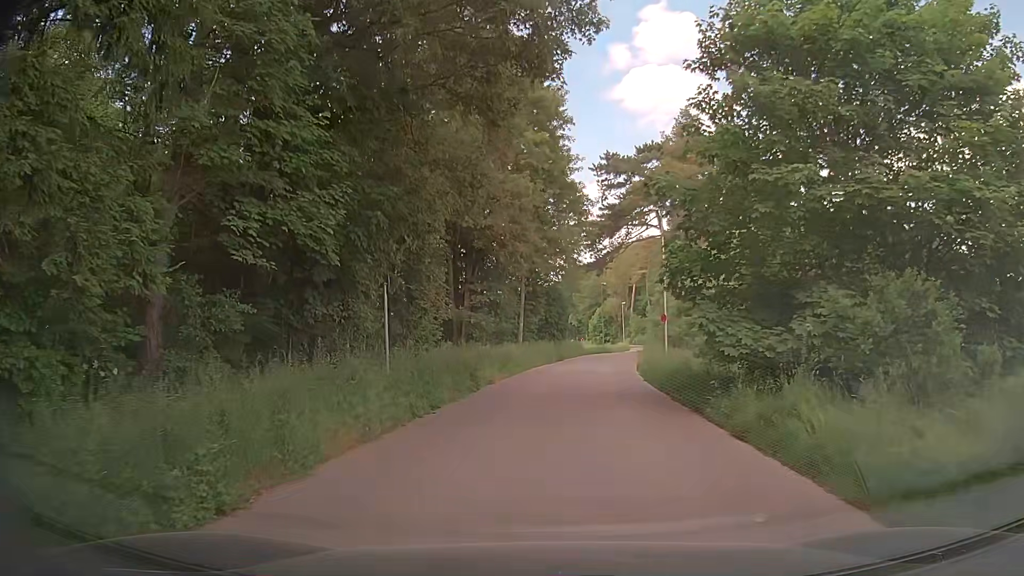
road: residential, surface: asphalt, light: Day
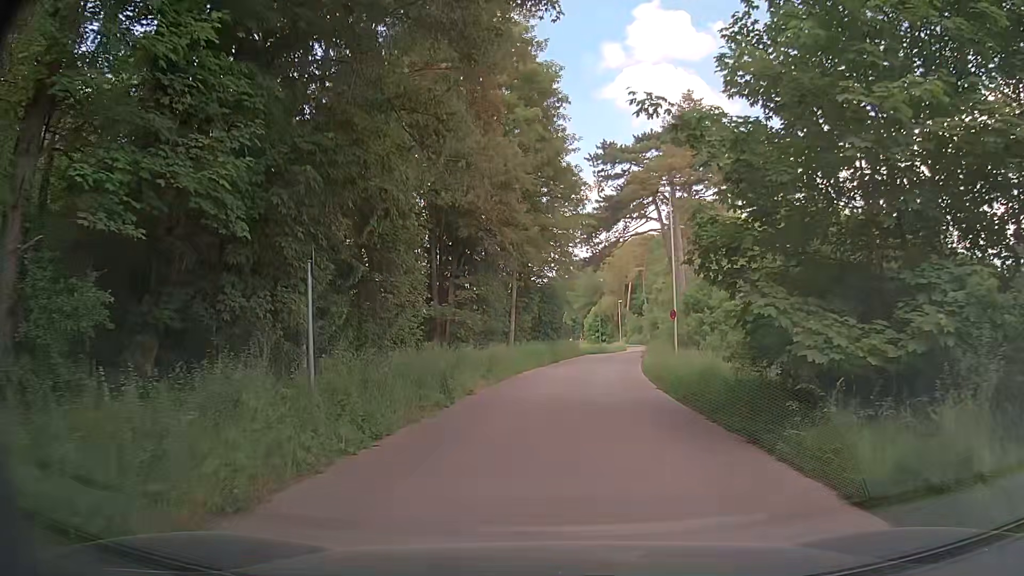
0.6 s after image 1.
(0.0, +4.0) m; +1°
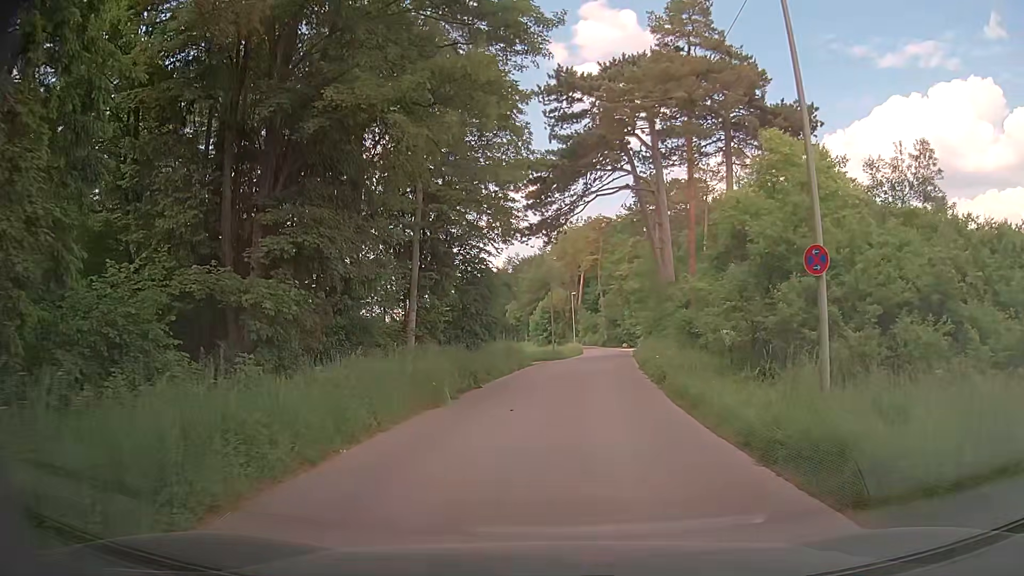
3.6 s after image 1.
(+0.4, +19.6) m; +3°
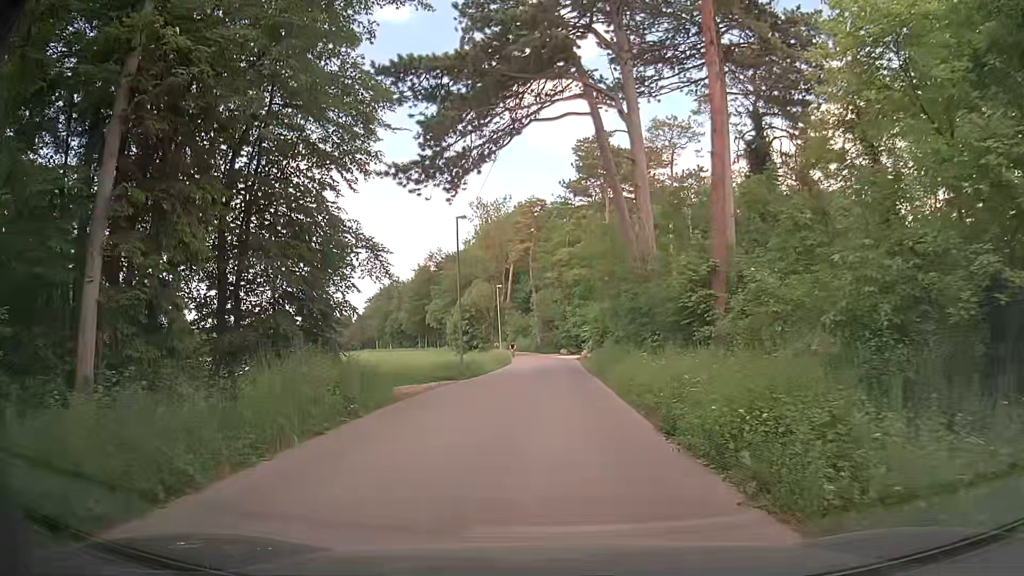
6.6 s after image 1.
(+1.2, +18.3) m; +6°
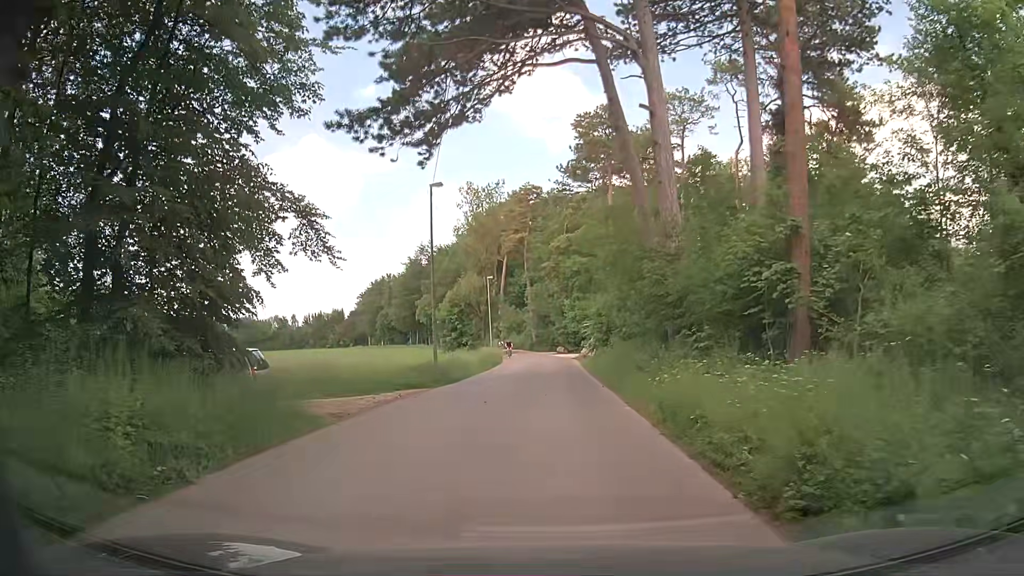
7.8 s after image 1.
(0.0, +6.4) m; -1°
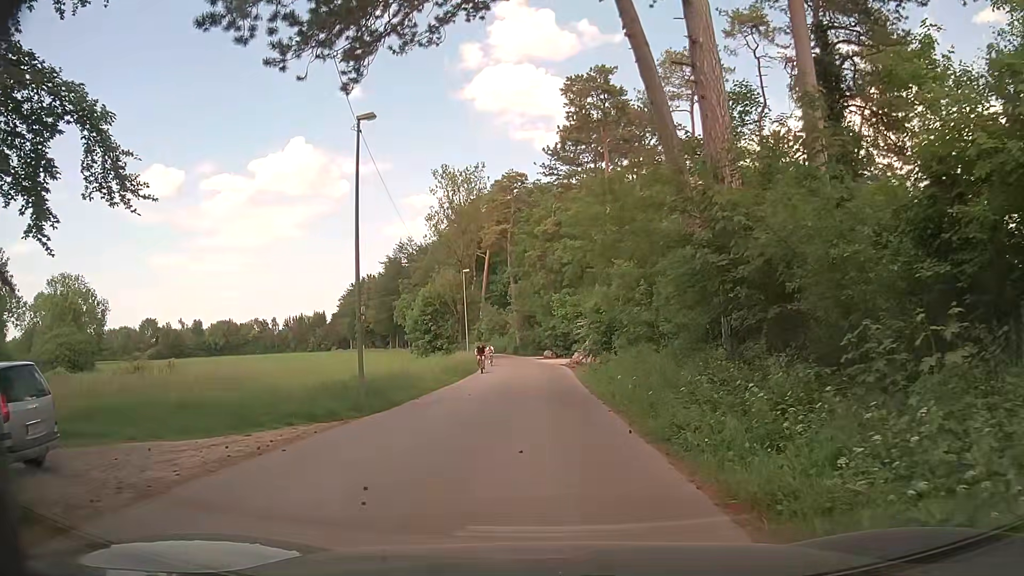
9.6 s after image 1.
(+0.4, +8.7) m; +3°
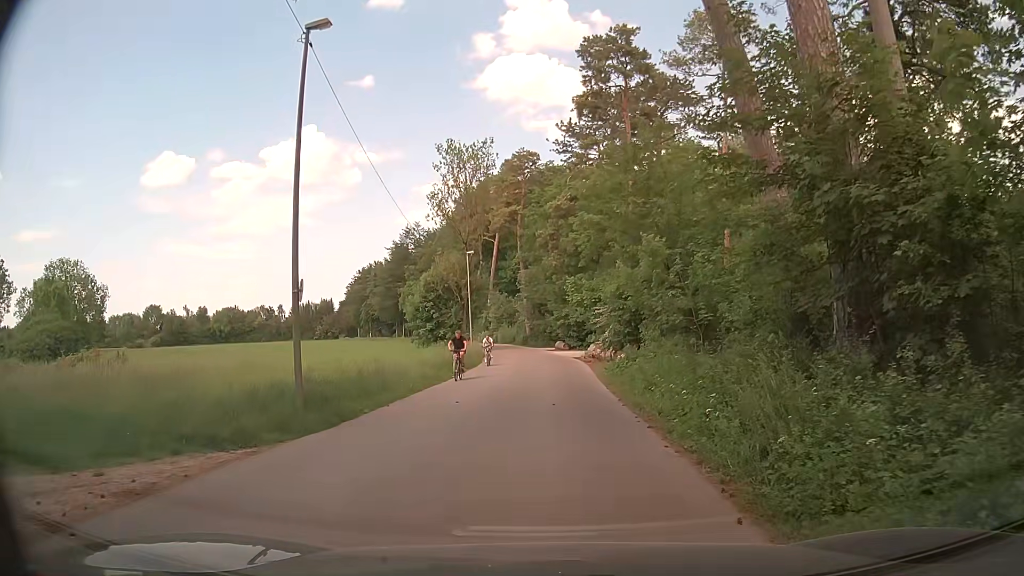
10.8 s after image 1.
(-0.1, +5.2) m; -1°
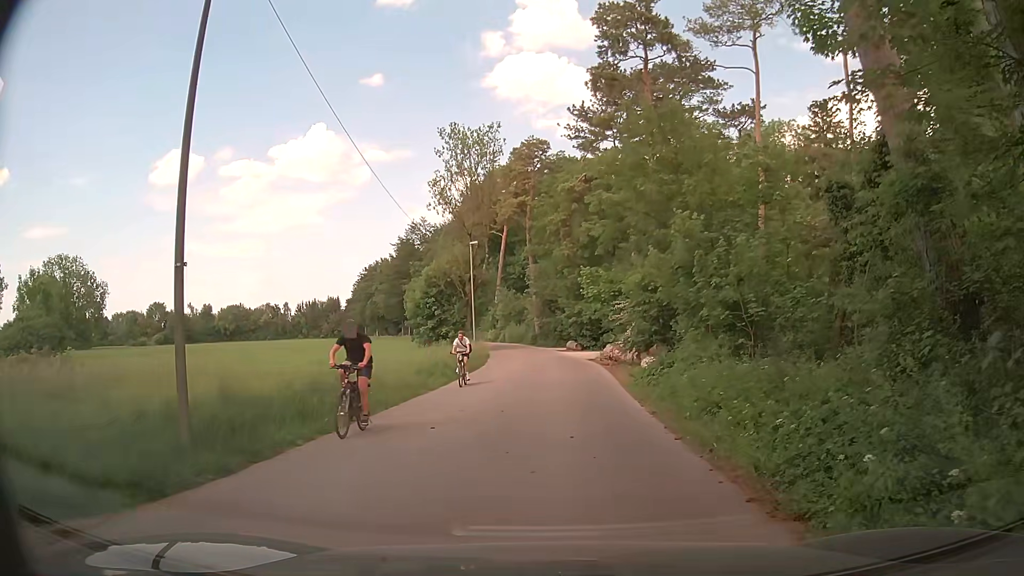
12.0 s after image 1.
(0.0, +4.5) m; -2°
